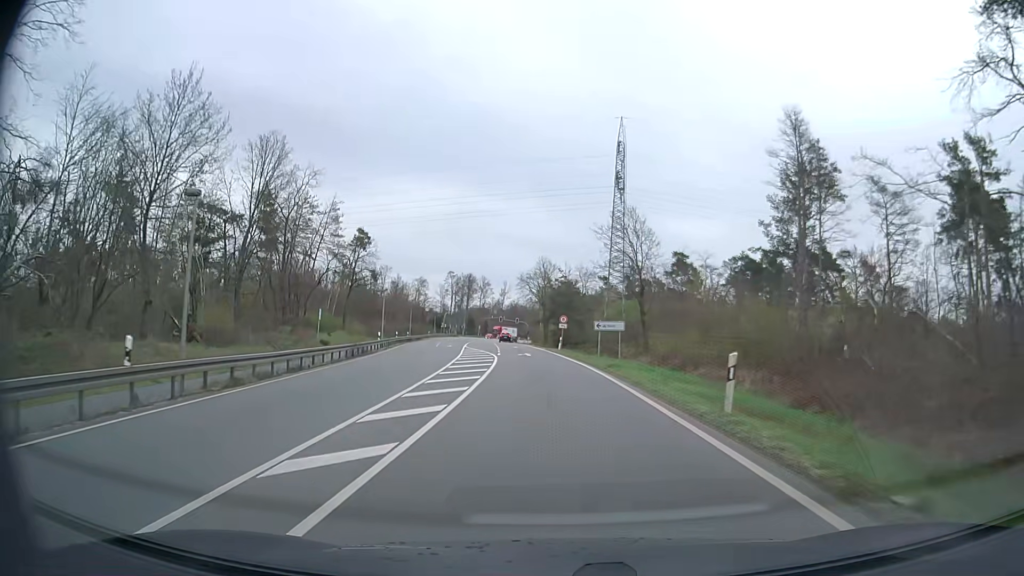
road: primary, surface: asphalt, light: Day
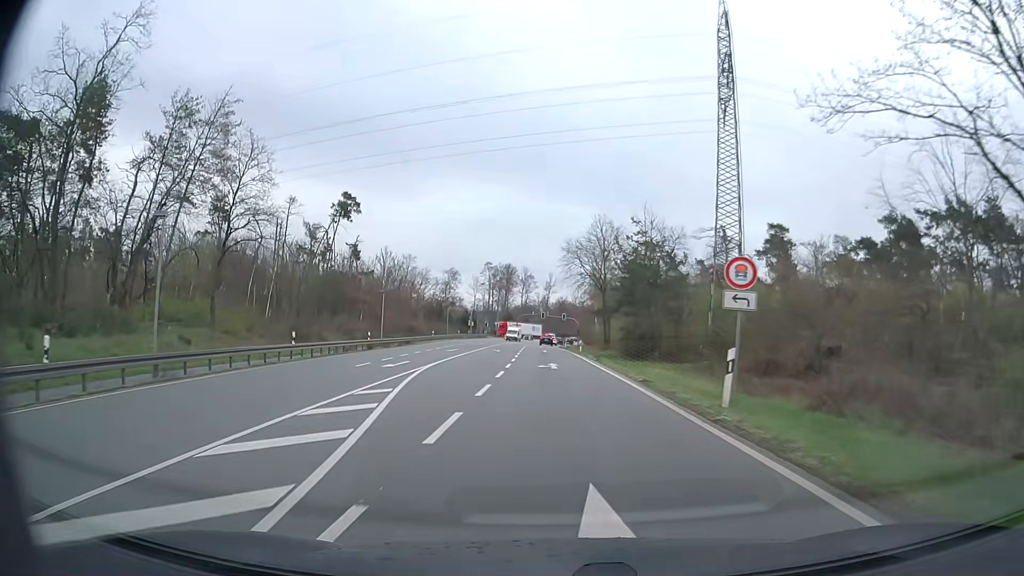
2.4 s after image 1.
(-1.5, +39.4) m; -4°
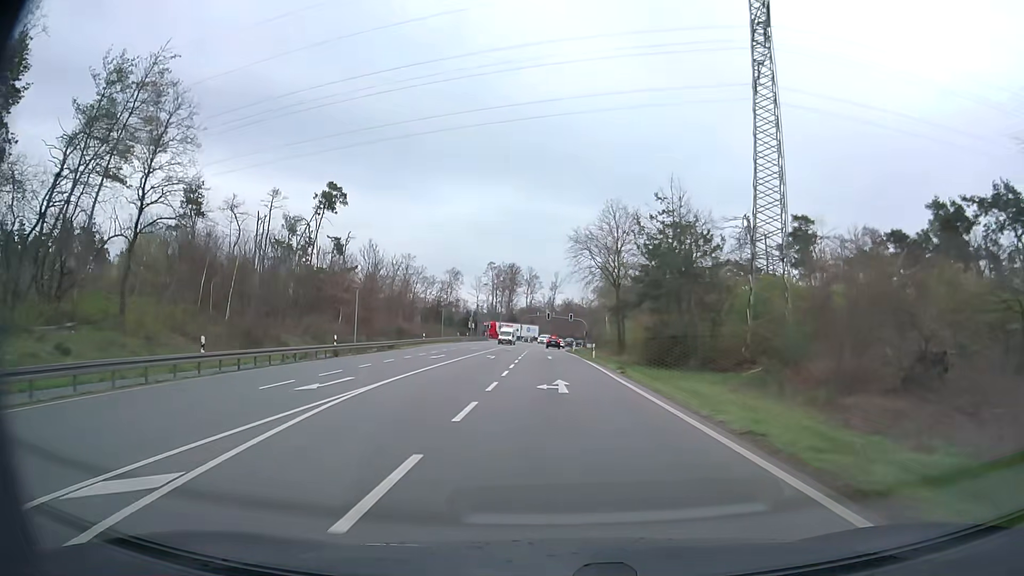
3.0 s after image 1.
(0.0, +9.6) m; 0°
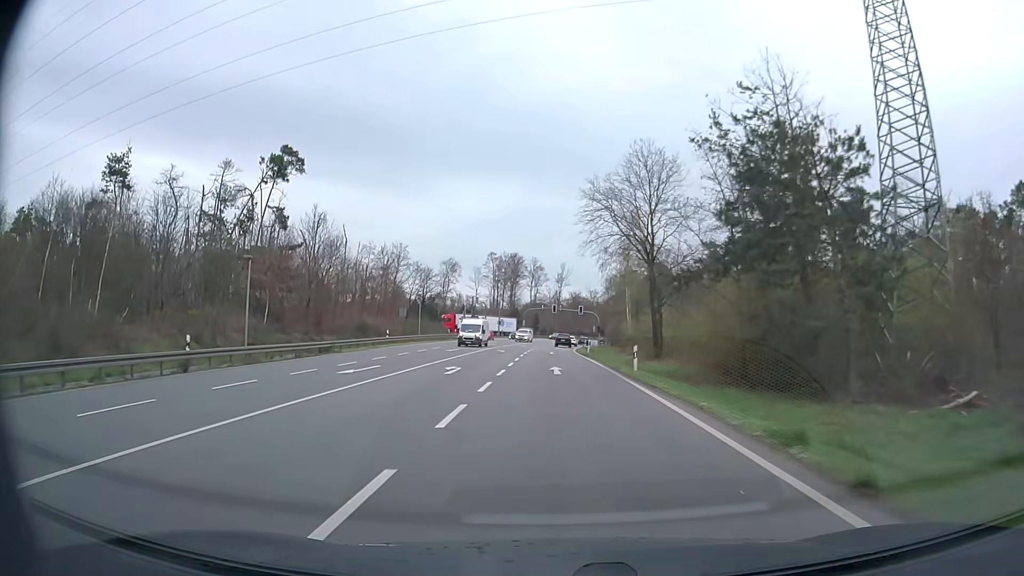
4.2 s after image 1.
(-0.1, +19.1) m; -1°
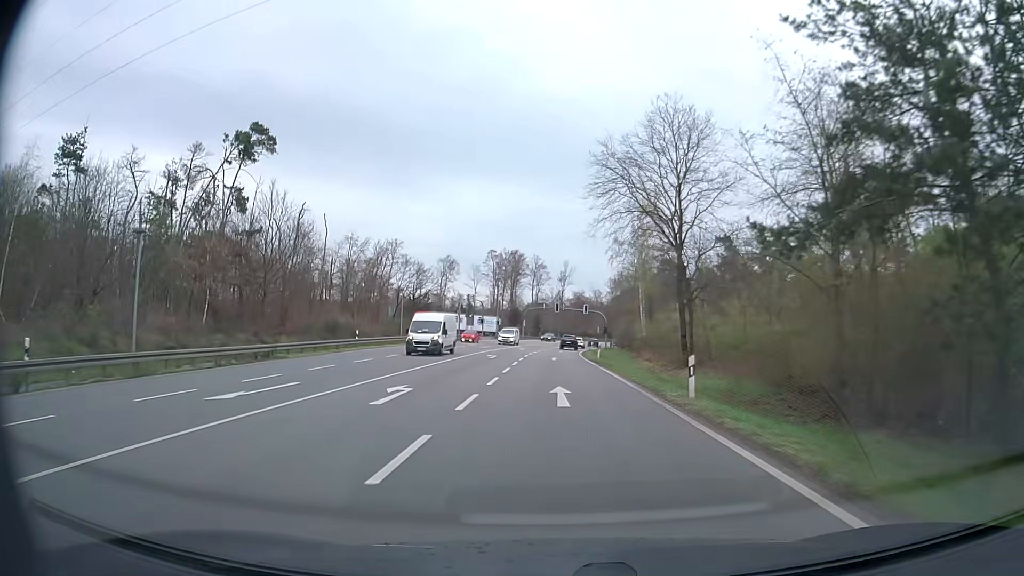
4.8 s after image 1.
(0.0, +9.4) m; 0°
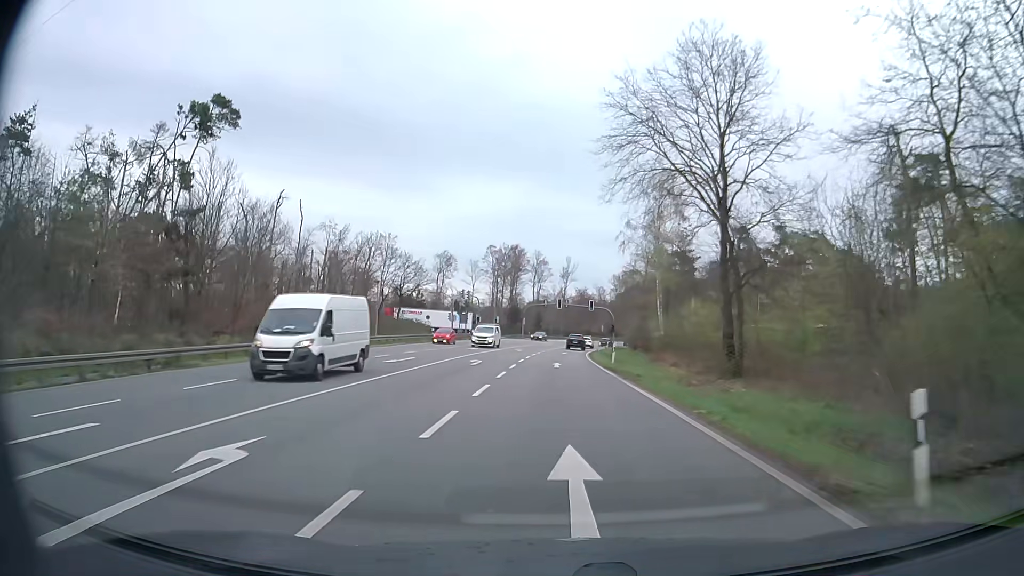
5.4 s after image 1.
(0.0, +9.3) m; 0°
